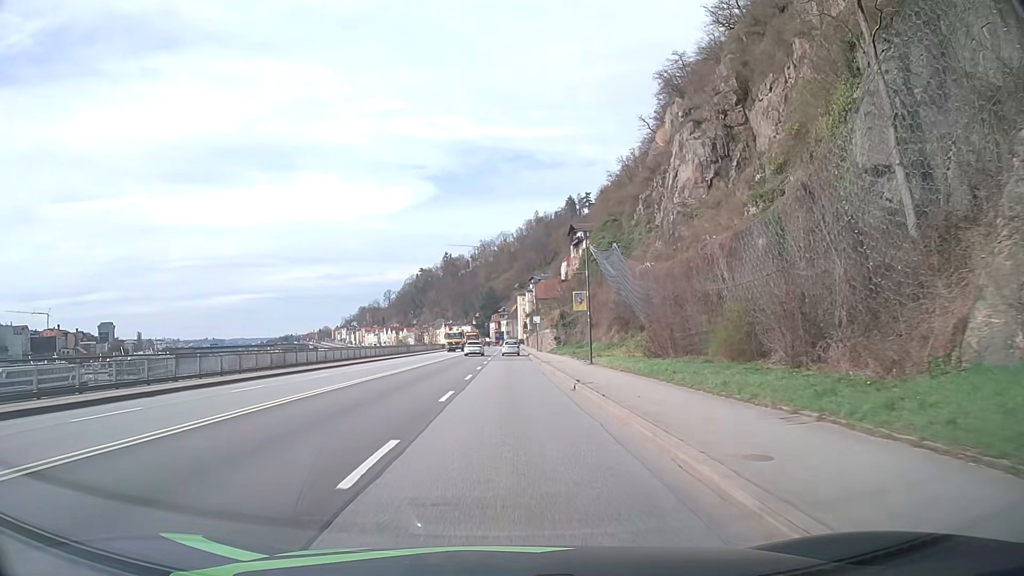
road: primary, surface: asphalt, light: Day
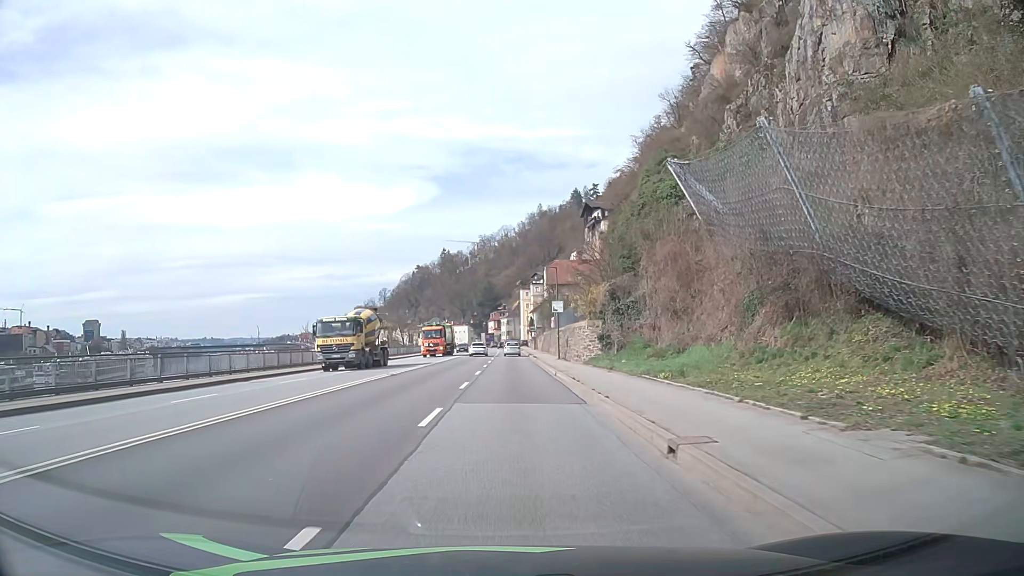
(0.0, +31.5) m; 0°
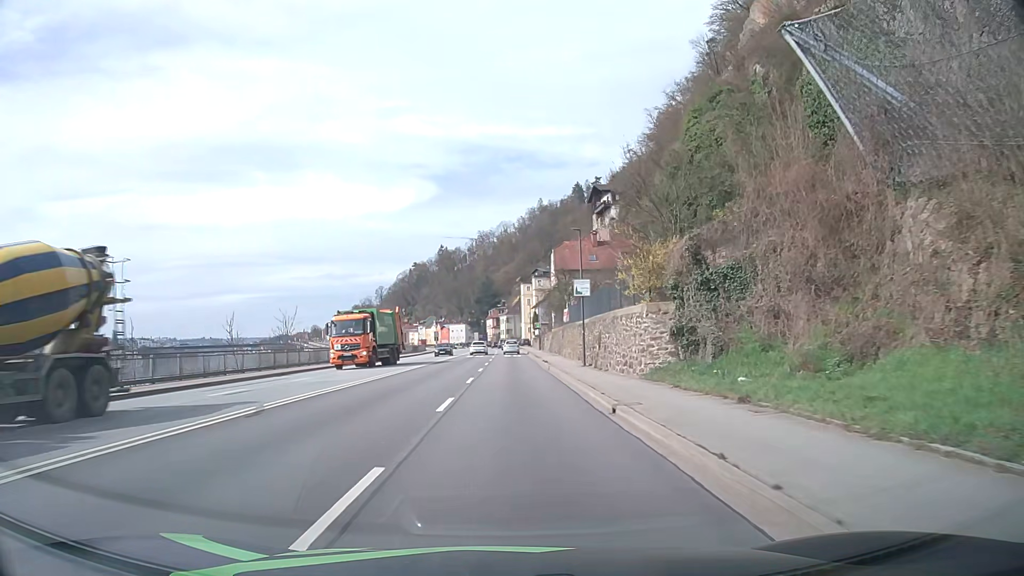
(0.0, +15.7) m; 0°
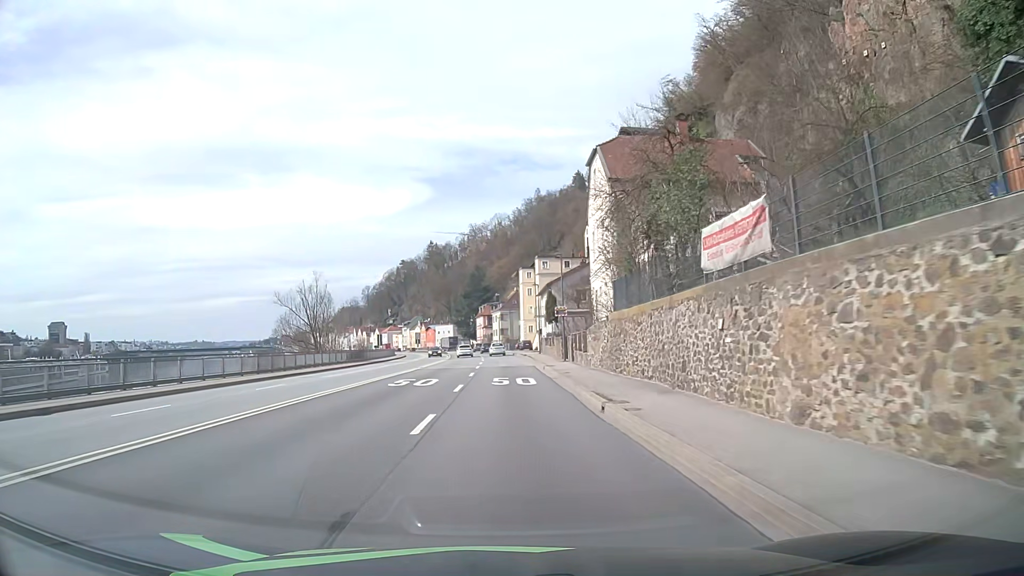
(-0.2, +39.3) m; 0°
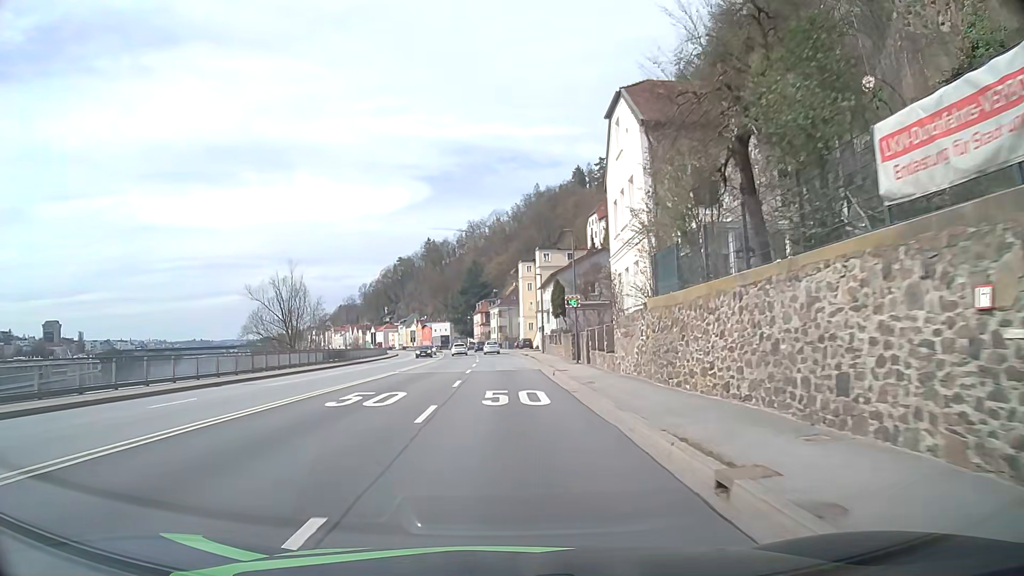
(0.0, +7.9) m; 0°
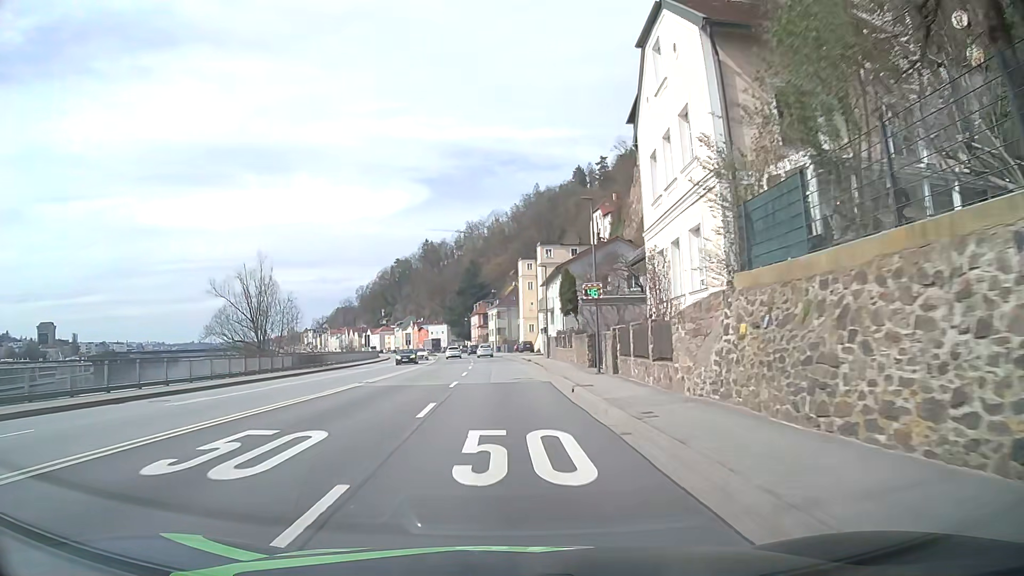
(0.0, +7.9) m; 0°
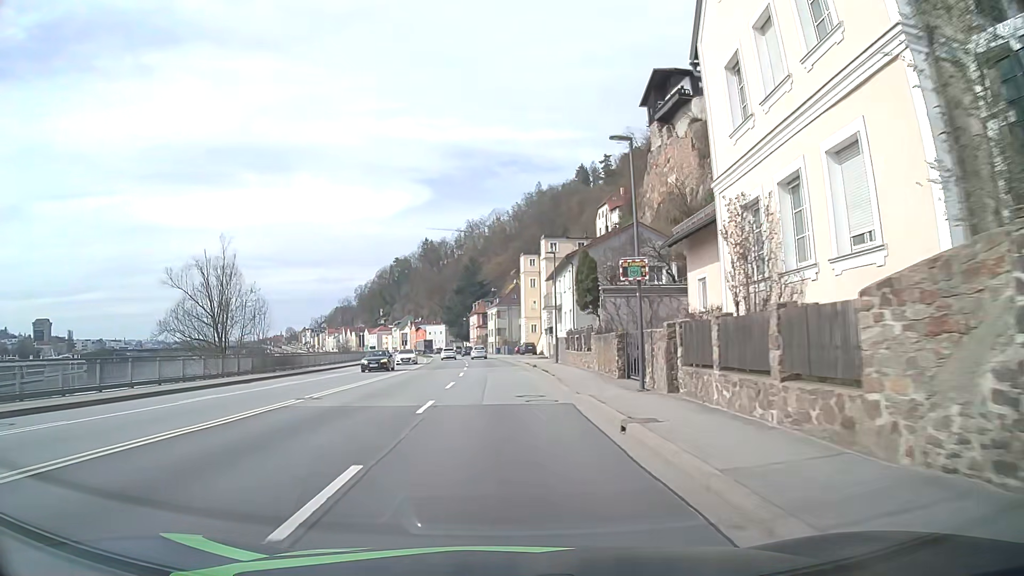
(0.0, +7.9) m; 0°
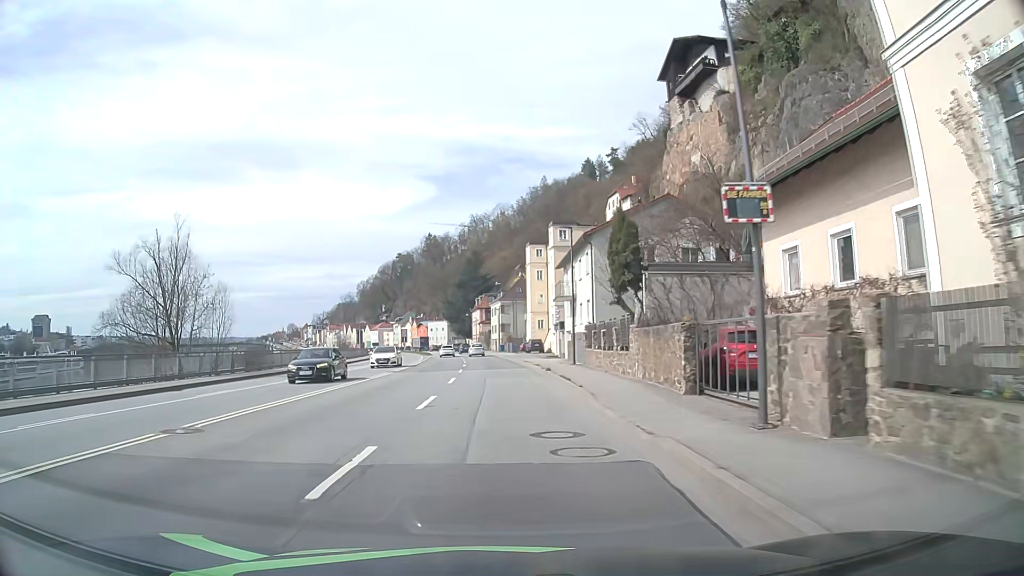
(0.0, +7.8) m; 0°
(0, +10) (0, +20) (-1, +30) (-1, +40) (-1, +50) (-2, +60) (-3, +70) (-4, +80) (-5, +90) (-6, +100) m
